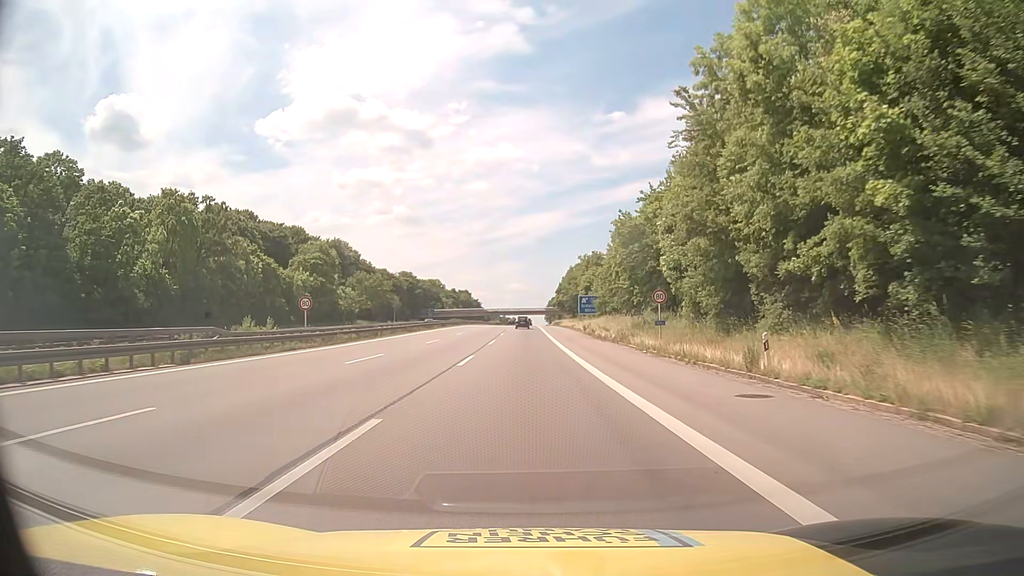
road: motorway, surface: asphalt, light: Day
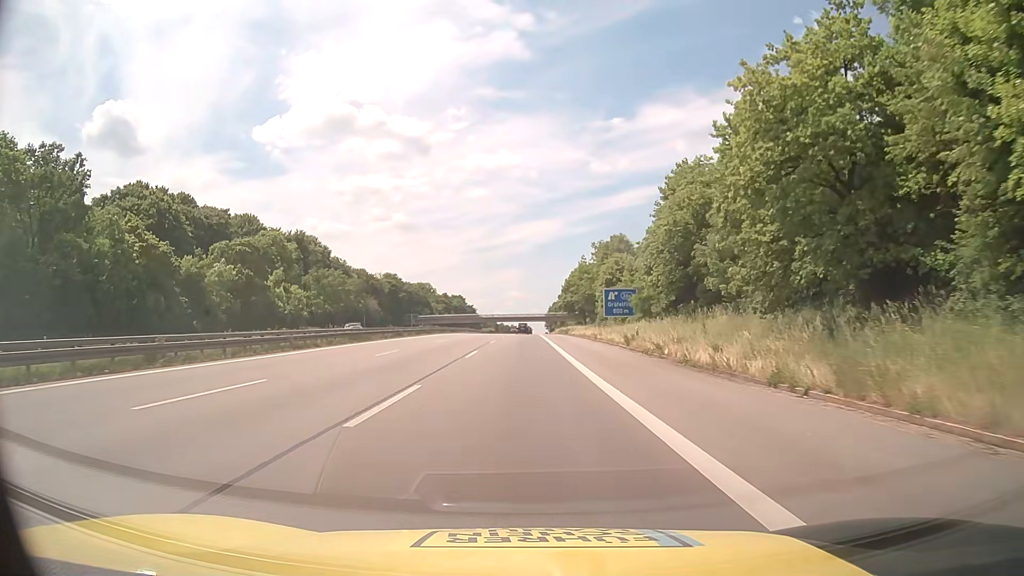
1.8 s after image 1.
(+0.2, +30.8) m; 0°
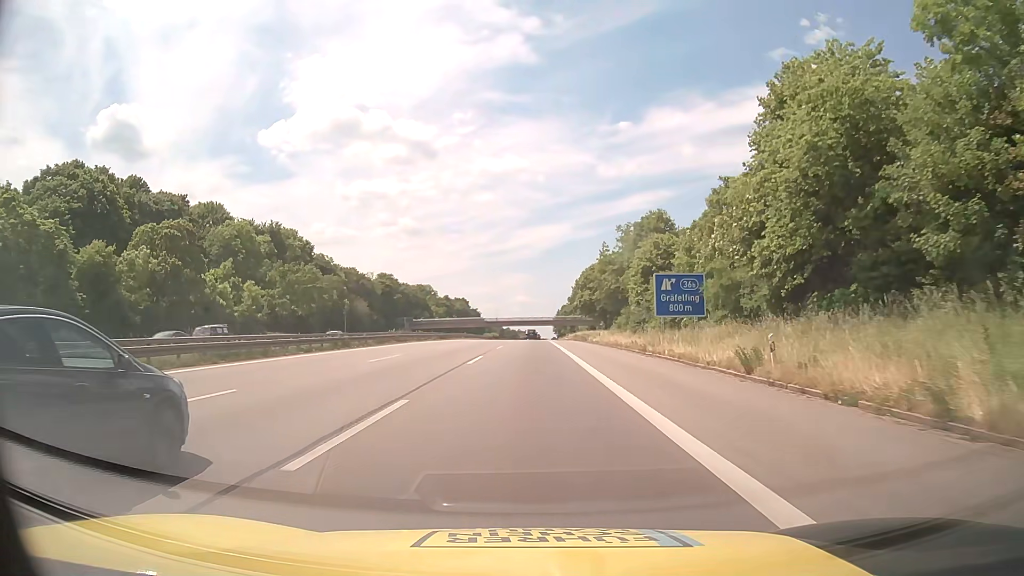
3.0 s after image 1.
(-0.1, +20.6) m; -1°
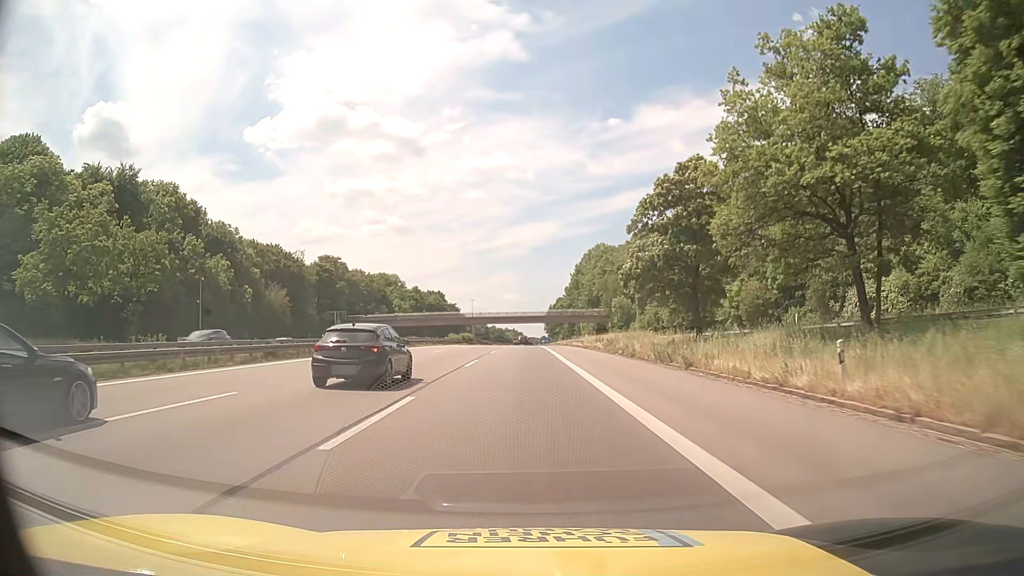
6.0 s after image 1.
(+0.4, +53.8) m; +1°
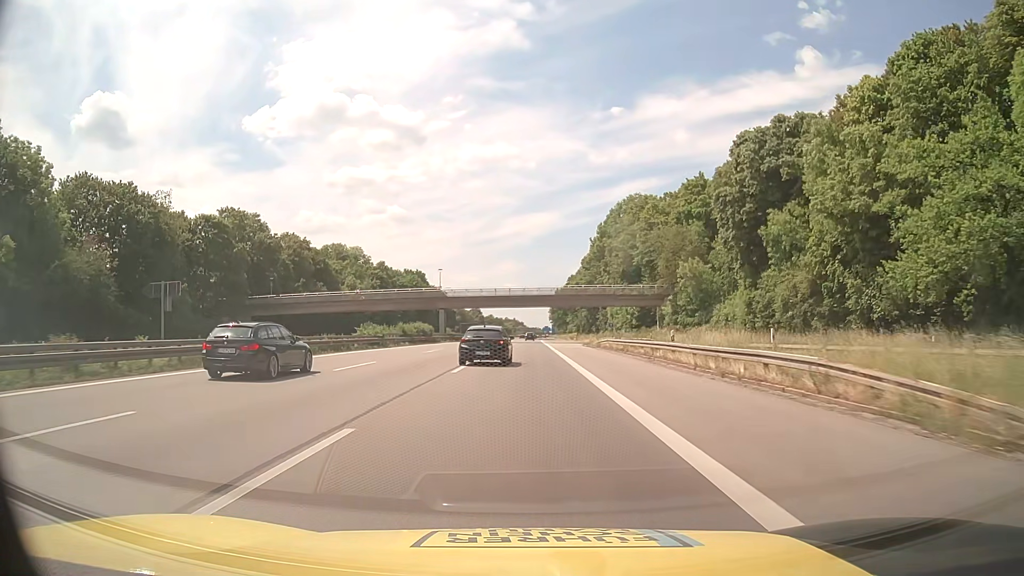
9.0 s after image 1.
(-0.1, +59.0) m; 0°
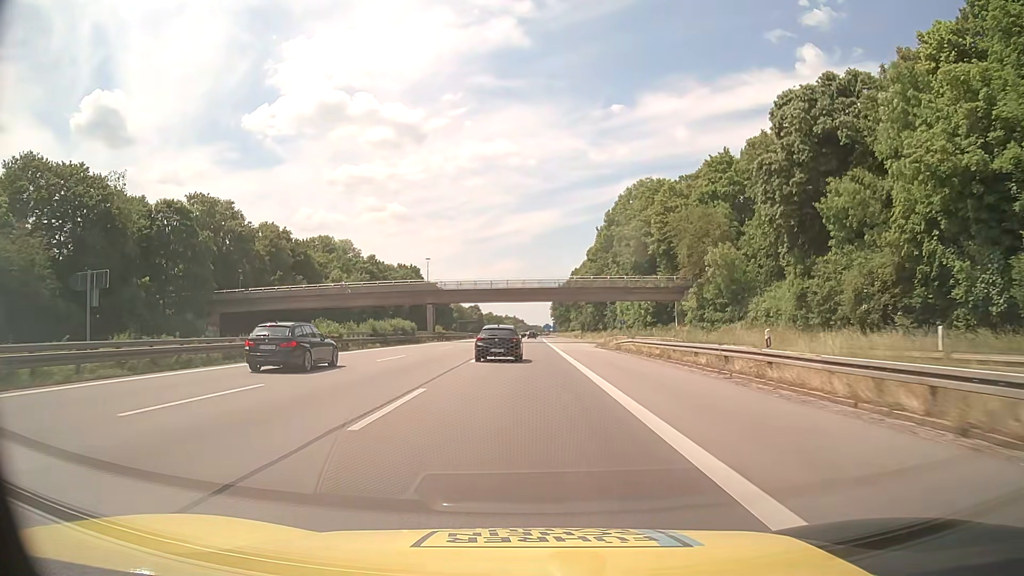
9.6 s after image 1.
(0.0, +12.1) m; 0°
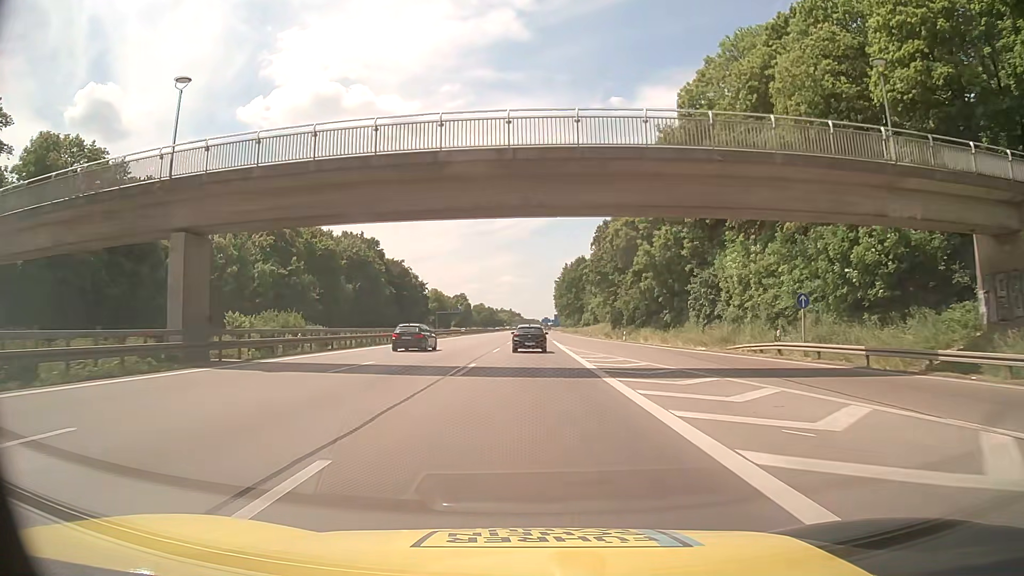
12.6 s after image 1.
(0.0, +62.3) m; 0°
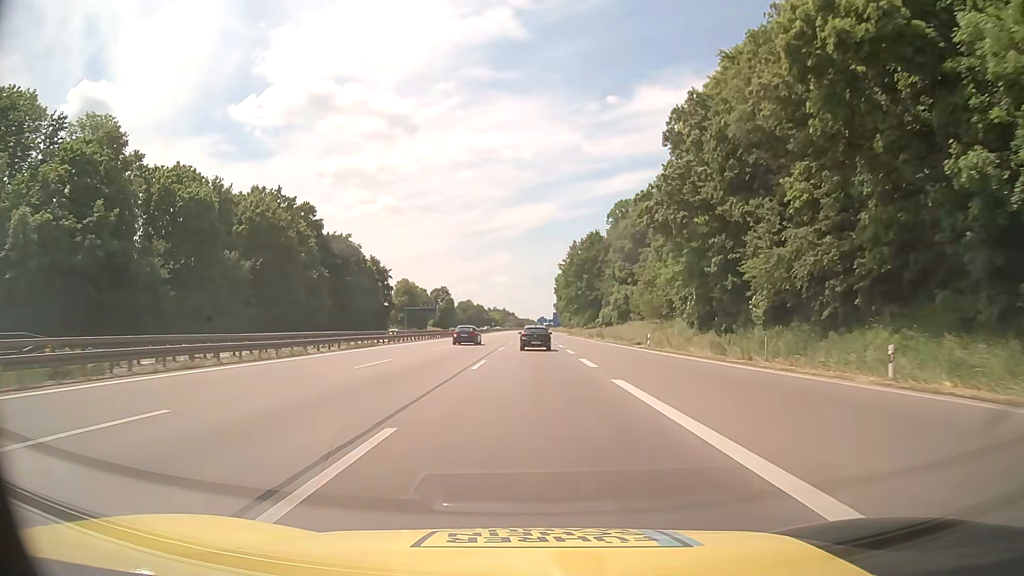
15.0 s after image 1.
(+0.1, +51.8) m; 0°
(0, +10) (0, +20) (0, +30) (0, +40) (0, +50) (0, +60) (+1, +70) (+1, +80) (+1, +90) (+1, +100) m
